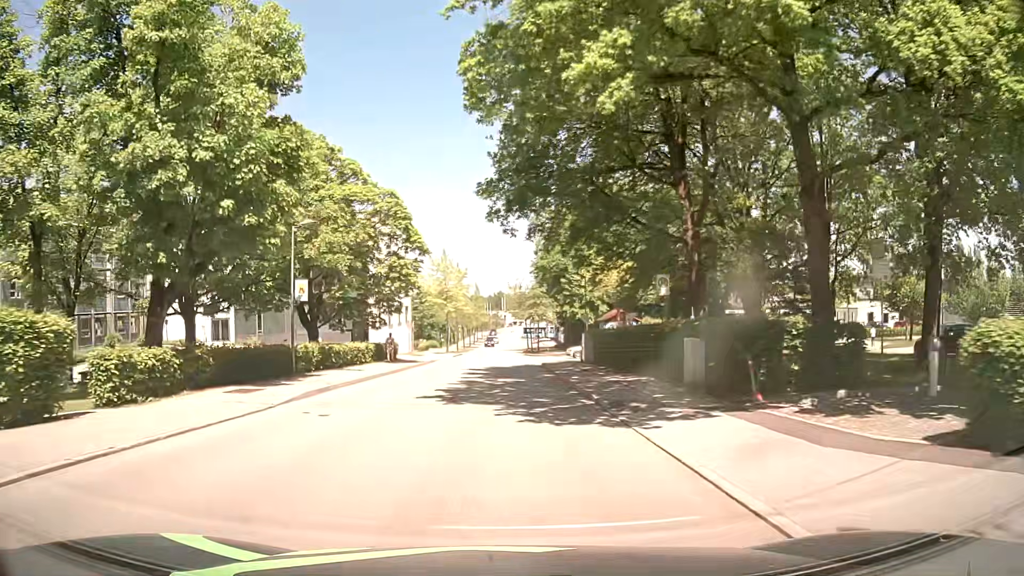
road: residential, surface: asphalt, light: Day
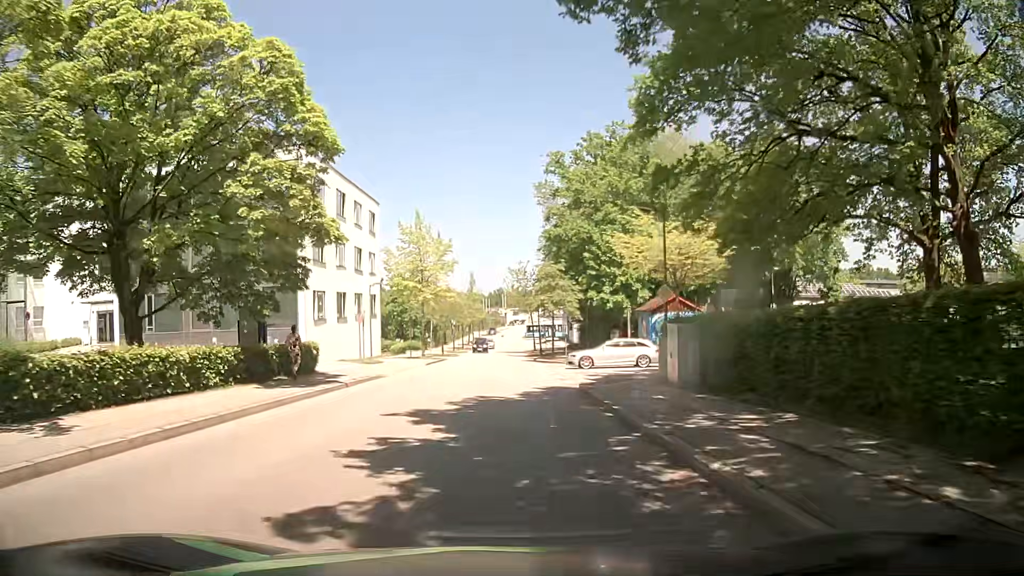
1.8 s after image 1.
(0.0, +20.0) m; -1°
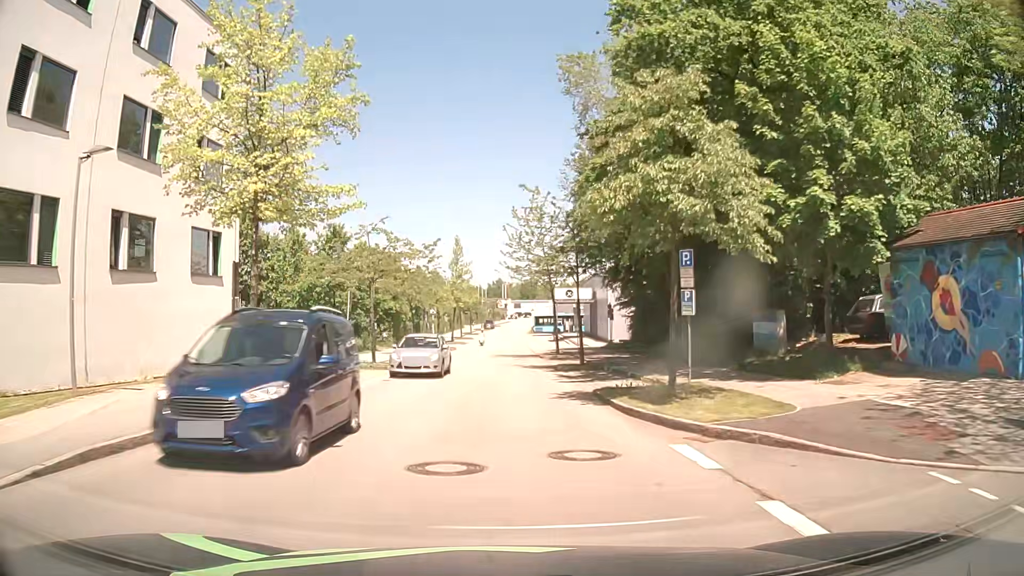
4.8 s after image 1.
(+0.6, +33.0) m; +1°
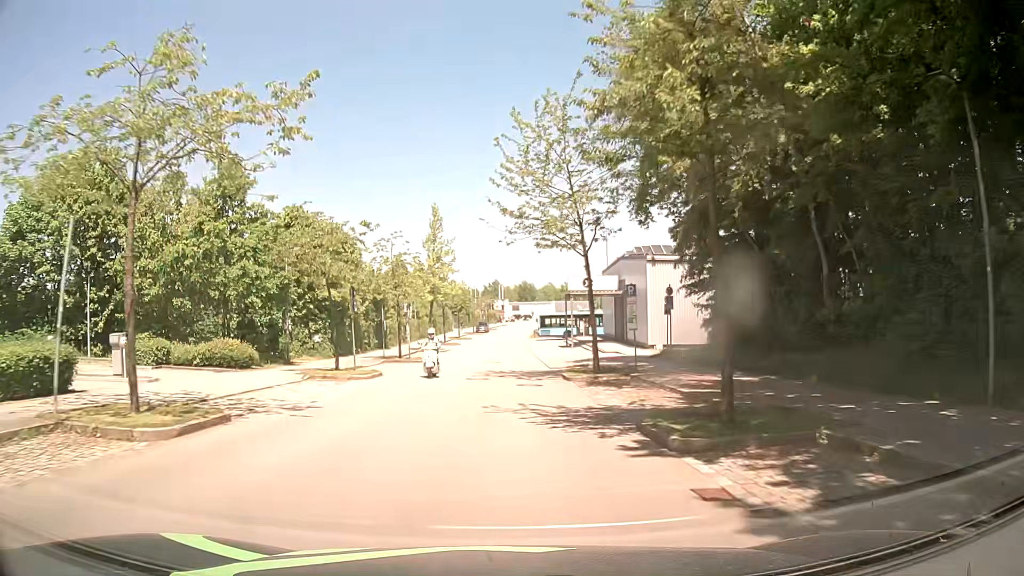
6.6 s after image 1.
(+0.1, +19.7) m; +1°
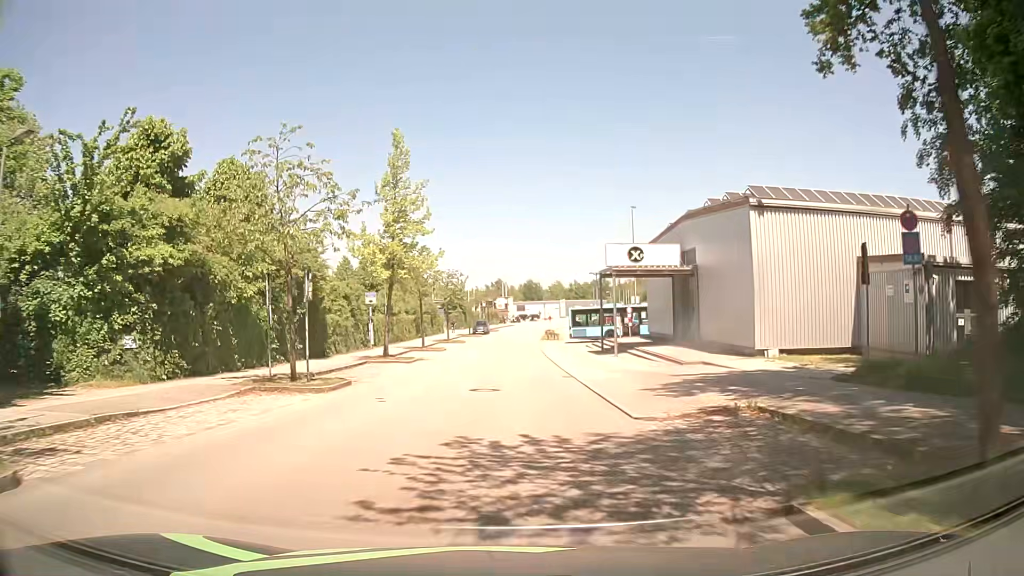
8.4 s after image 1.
(-0.2, +19.8) m; 0°
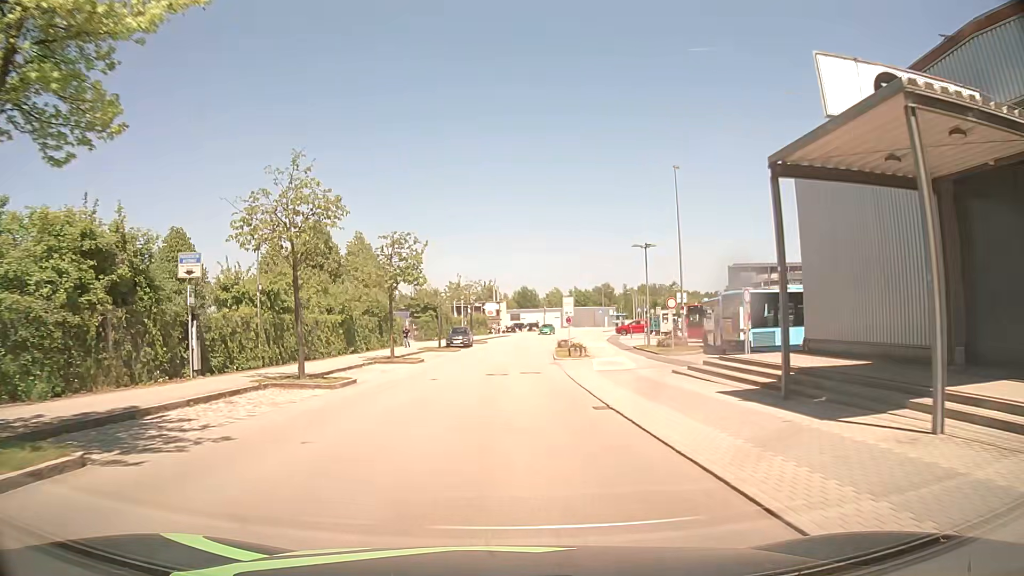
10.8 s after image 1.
(-0.2, +26.8) m; 0°
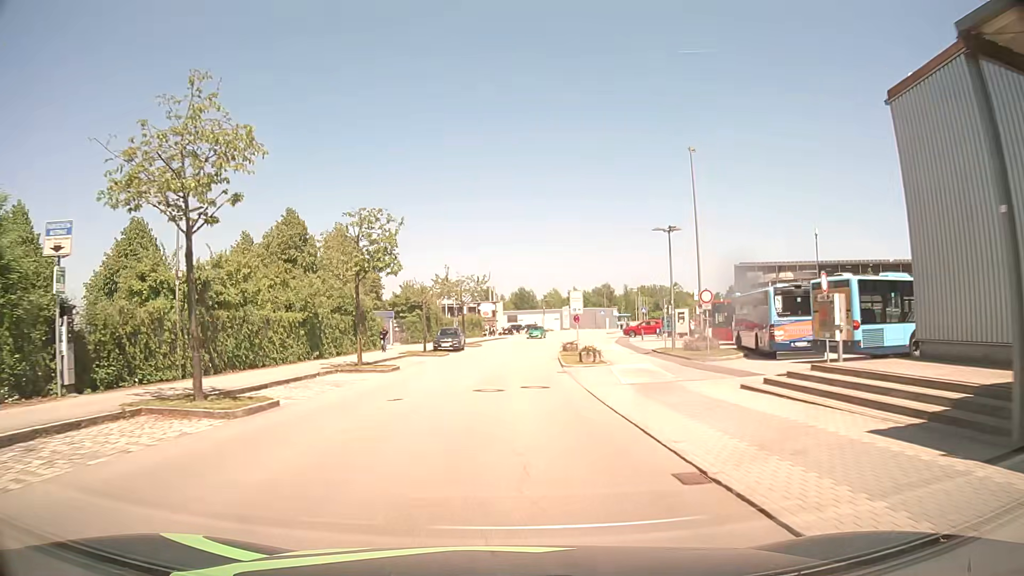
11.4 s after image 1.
(0.0, +6.9) m; 0°
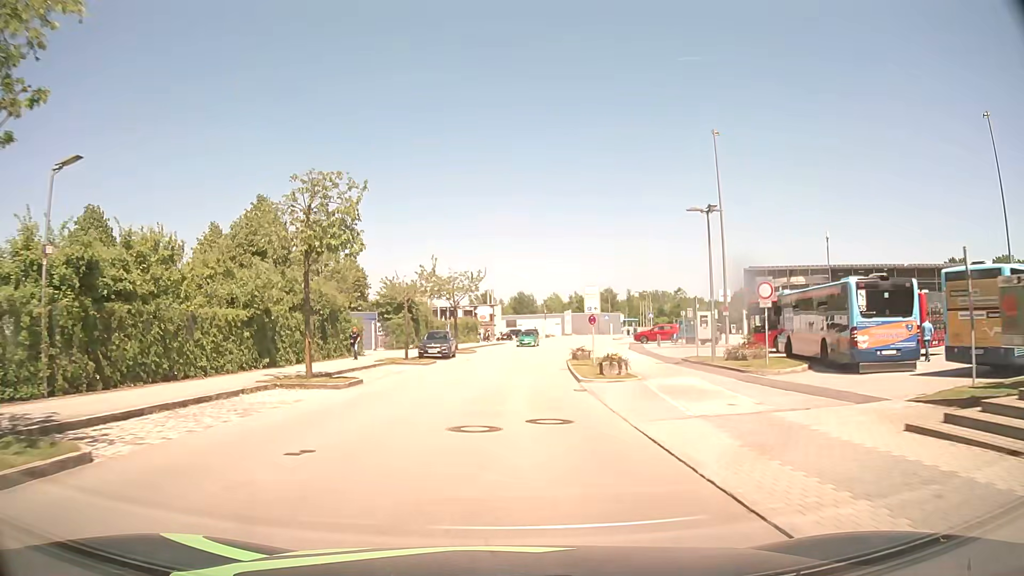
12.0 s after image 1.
(0.0, +6.9) m; 0°
(0, +10) (0, +20) (+1, +30) (+2, +40) (+3, +50) (+4, +60) (+6, +70) (+9, +79) (+12, +89) (+15, +98) m
